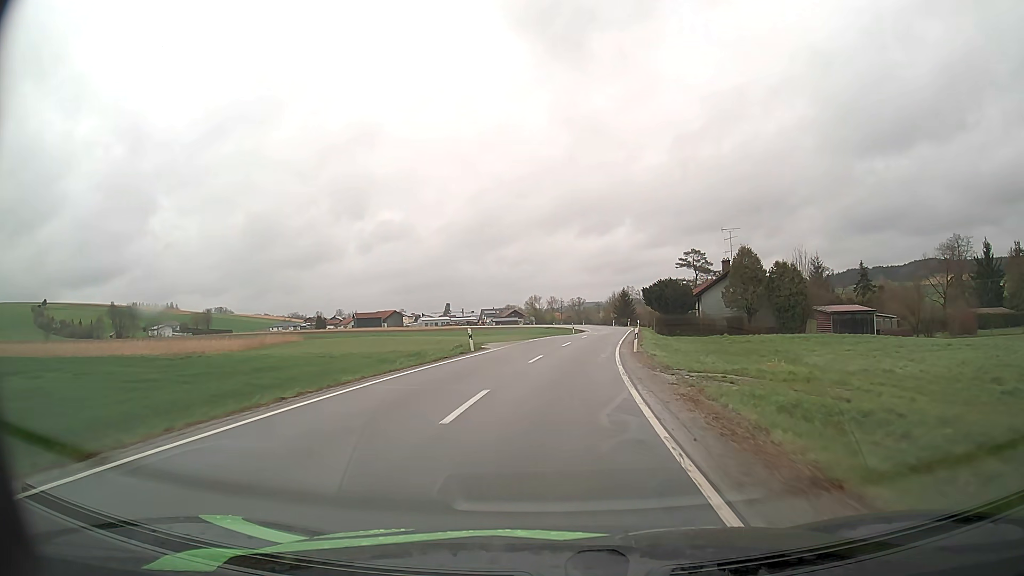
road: secondary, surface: asphalt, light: Day
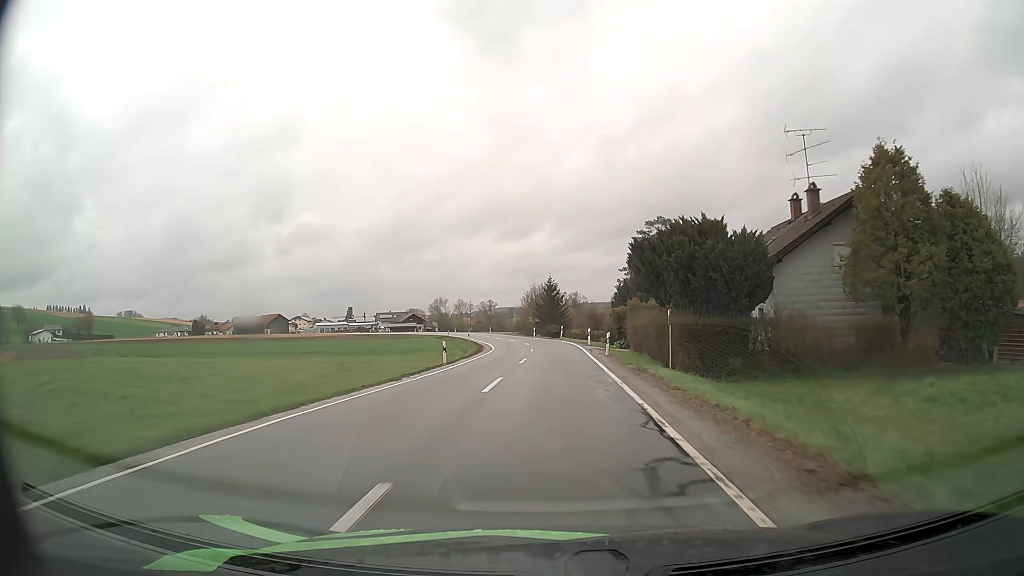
(+3.1, +43.0) m; +7°
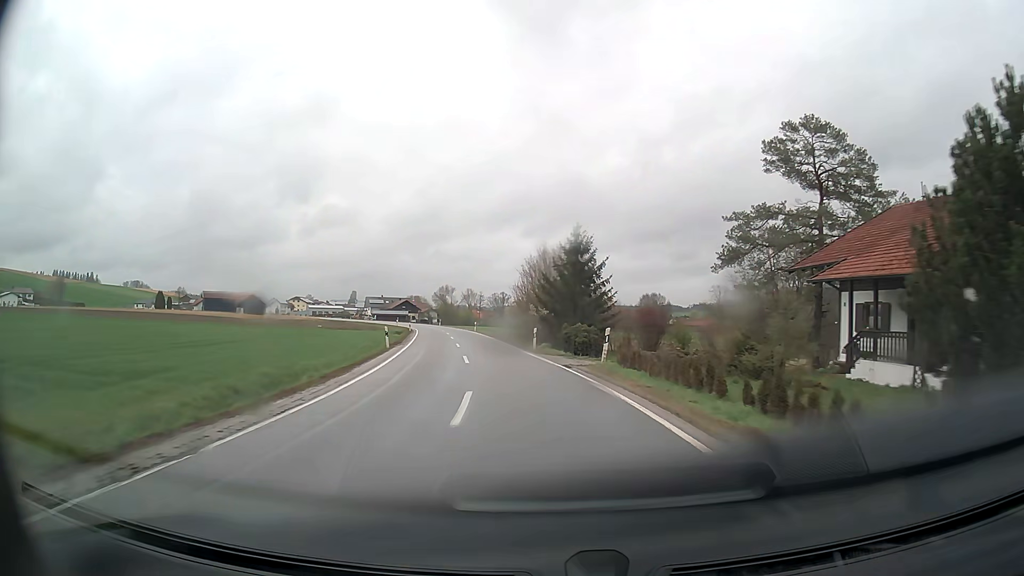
(-0.1, +40.6) m; -2°
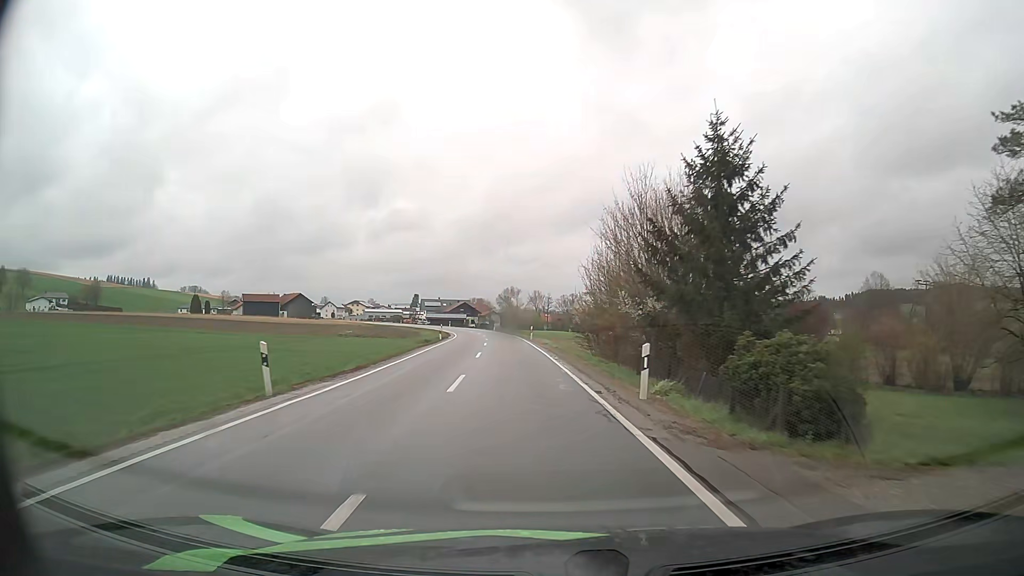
(-1.0, +20.1) m; -6°
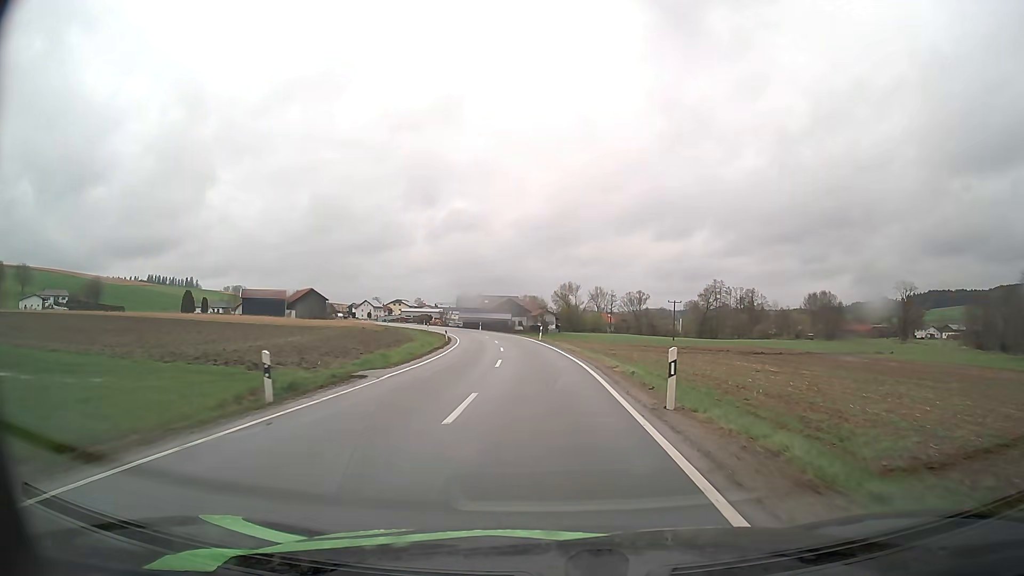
(-2.4, +39.8) m; -5°
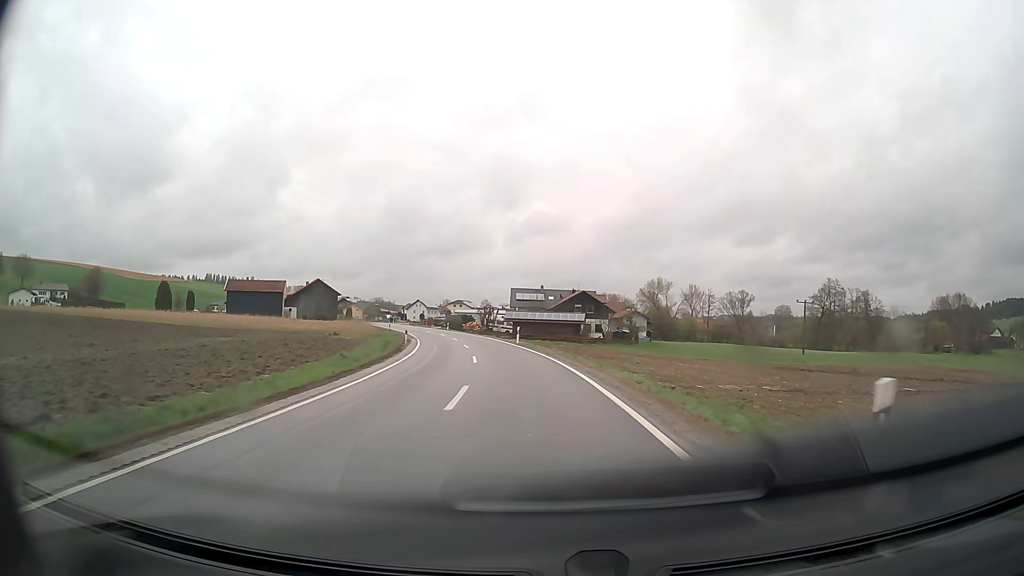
(-2.2, +46.9) m; -6°
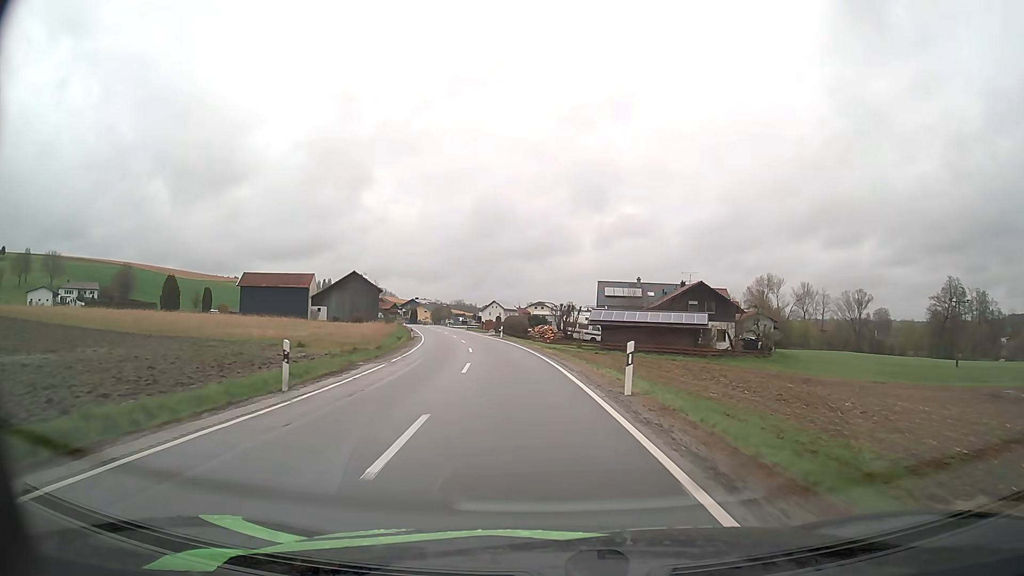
(-1.5, +28.8) m; -7°
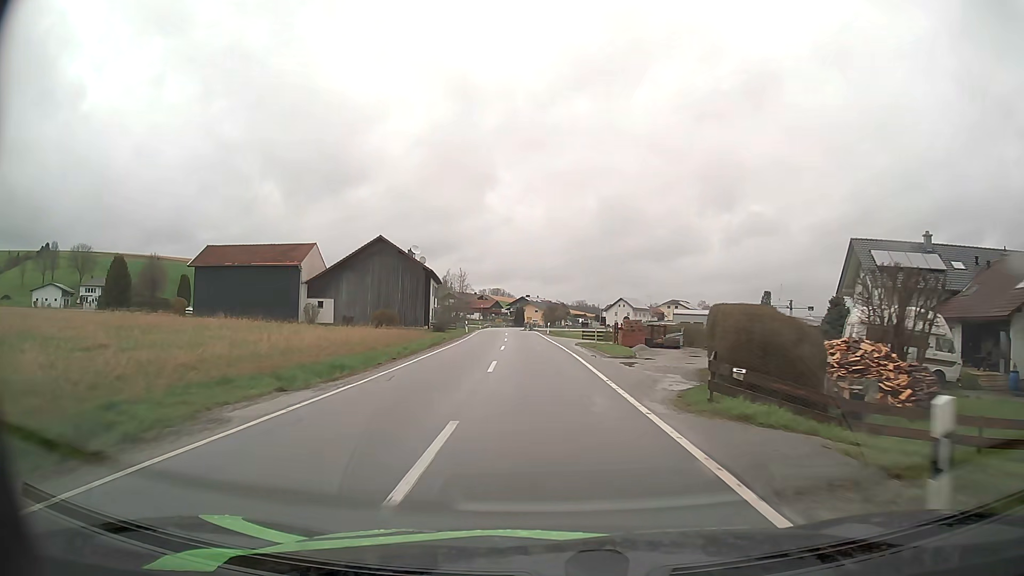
(-5.2, +48.9) m; -11°
(0, +10) (0, +20) (-1, +30) (-1, +40) (-2, +50) (-2, +60) (-3, +70) (-4, +80) (-5, +90) (-5, +100) m
